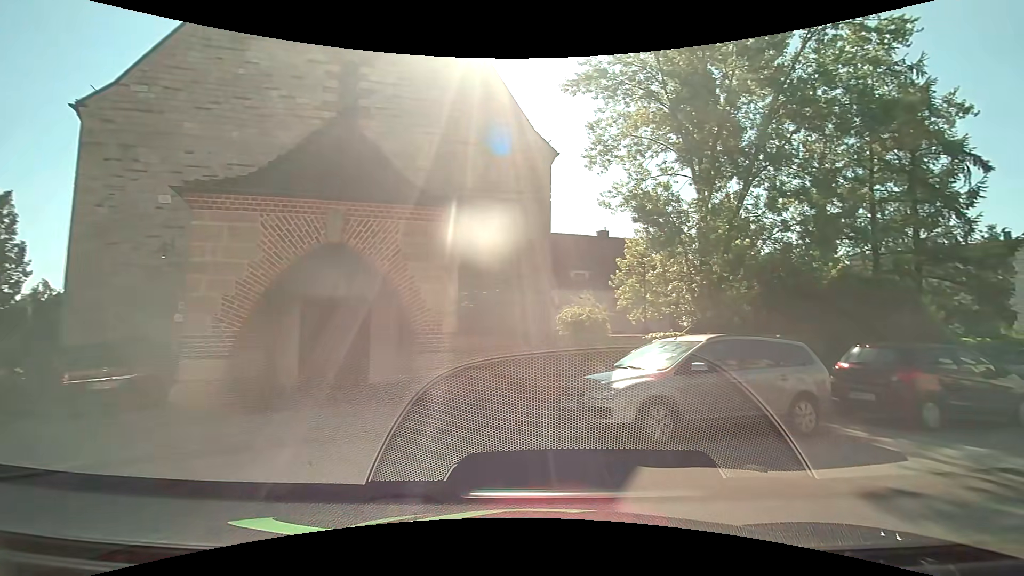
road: tertiary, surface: asphalt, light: Day
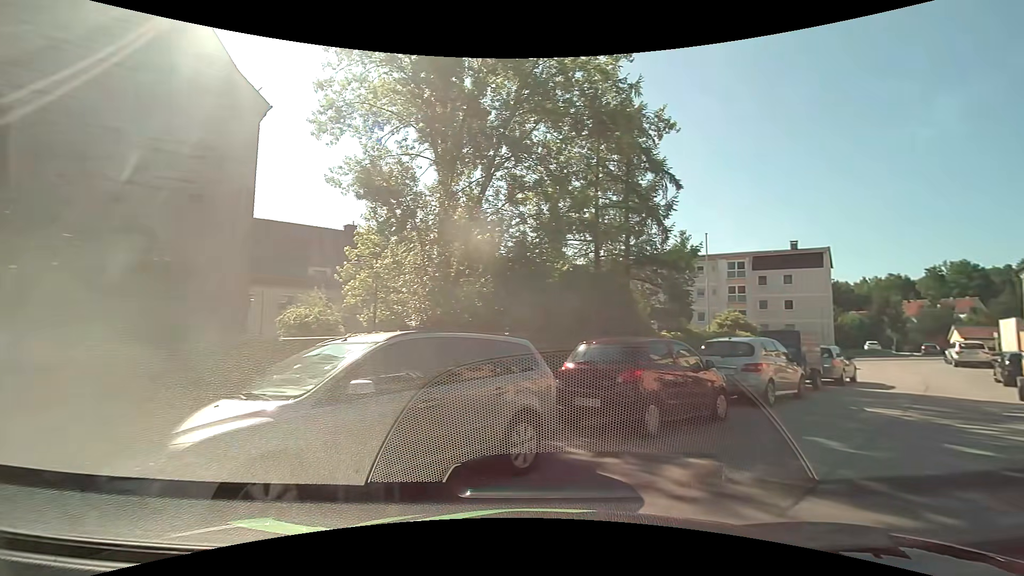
(+0.8, +3.2) m; +28°
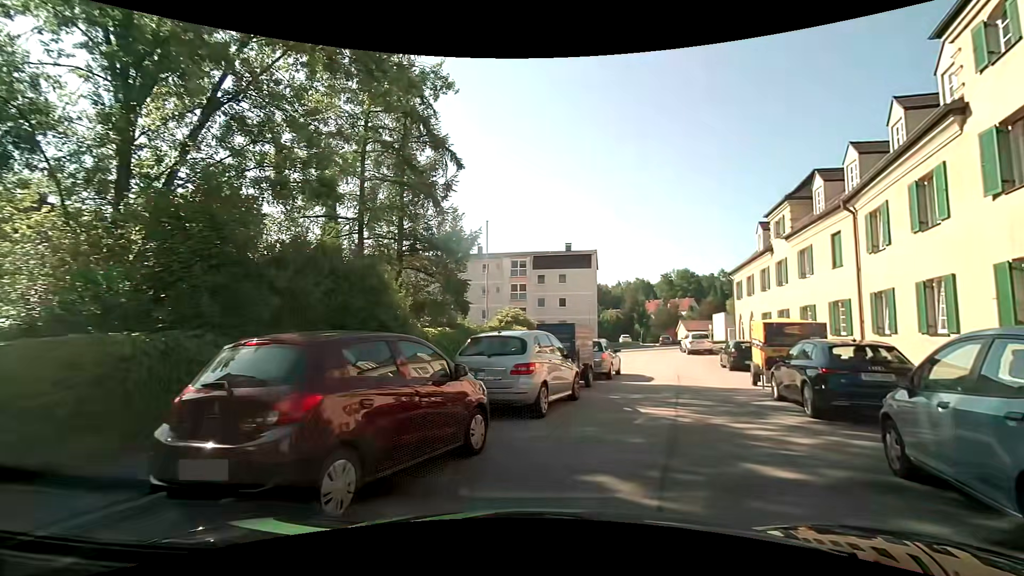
(+0.8, +3.6) m; +24°
